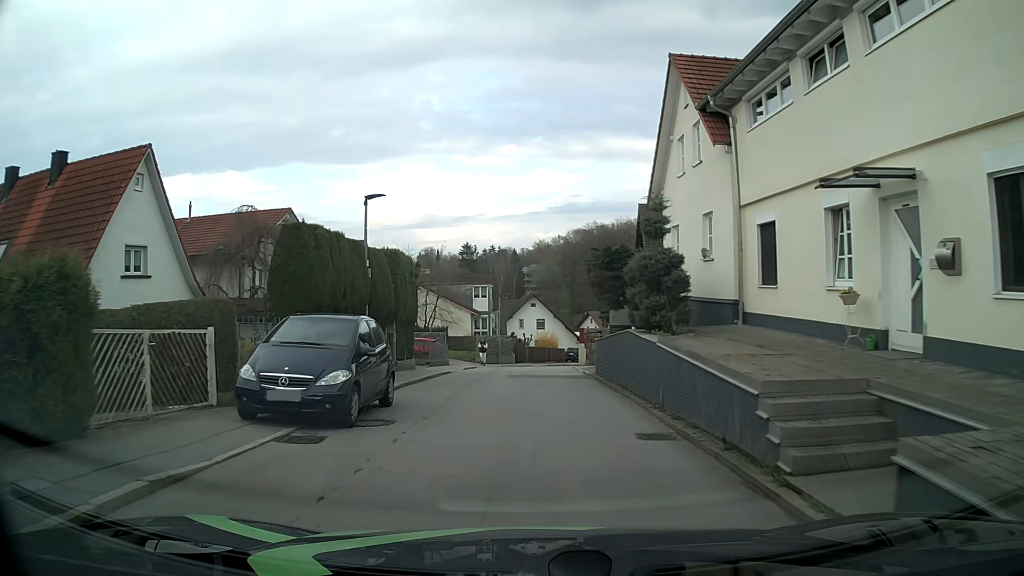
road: residential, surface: asphalt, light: Day
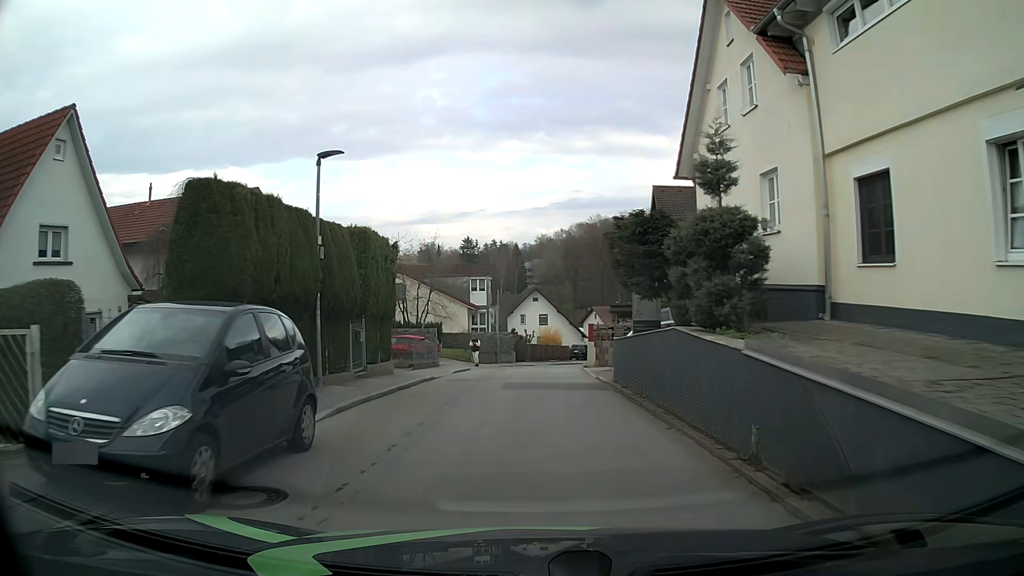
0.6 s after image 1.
(0.0, +4.6) m; 0°
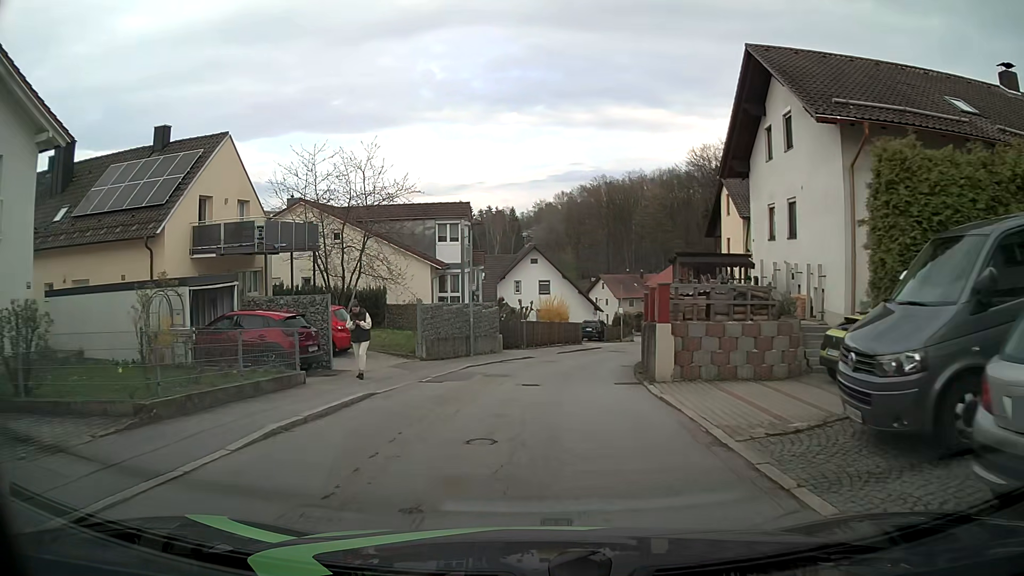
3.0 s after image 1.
(+0.1, +18.5) m; 0°
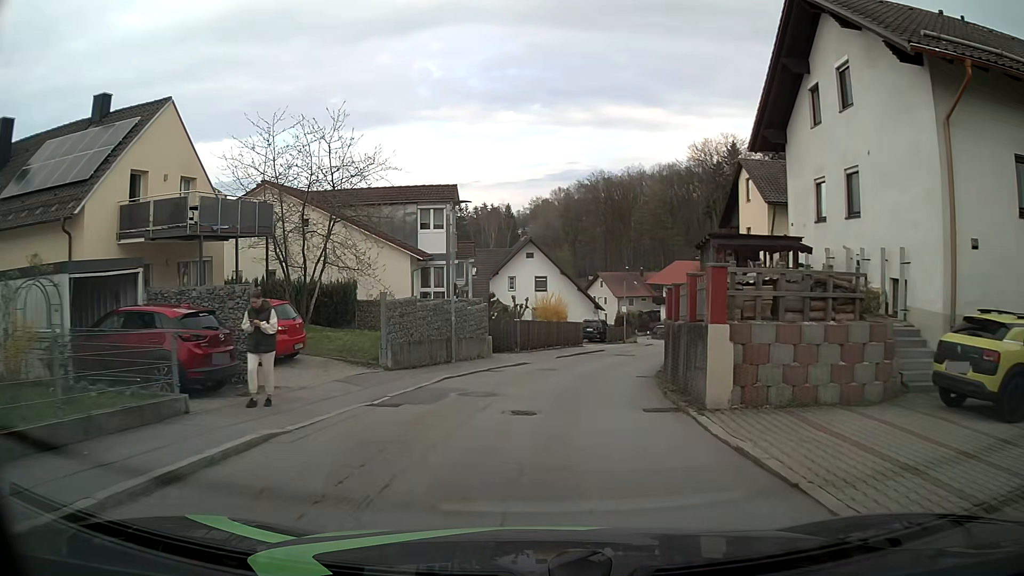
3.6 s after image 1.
(0.0, +4.6) m; +1°
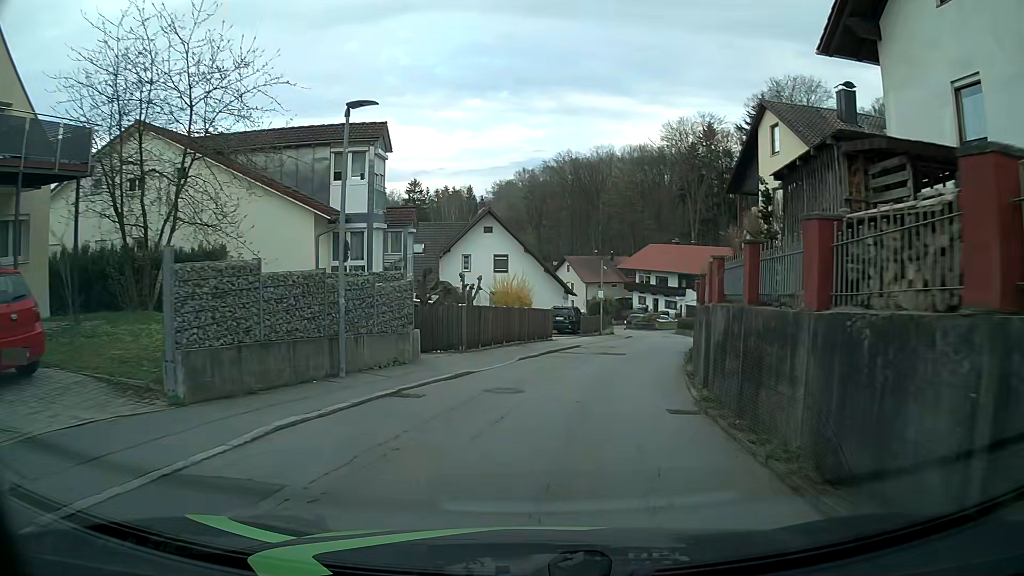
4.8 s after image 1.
(+0.2, +9.0) m; +2°
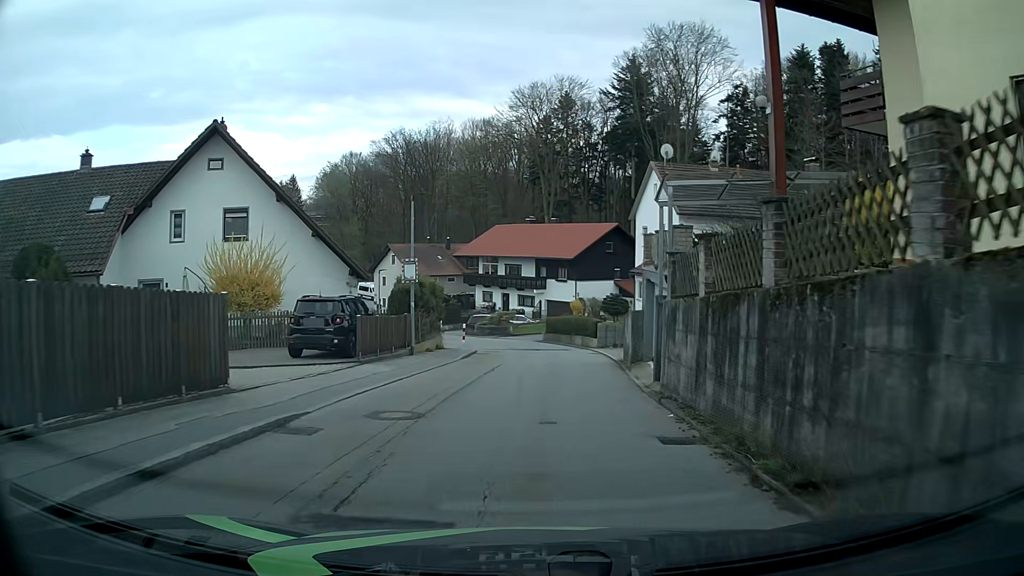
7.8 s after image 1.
(+3.0, +22.1) m; +14°
